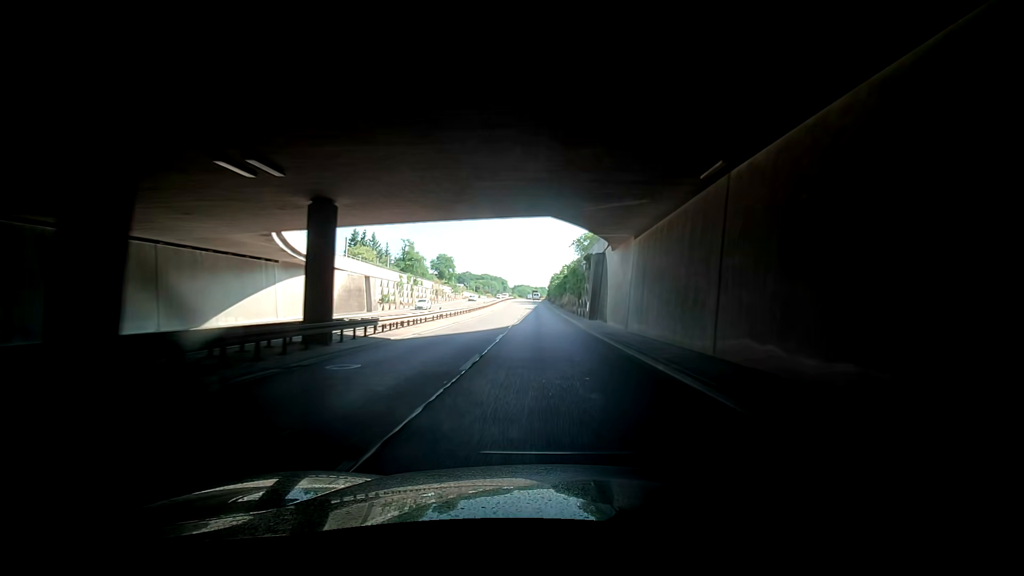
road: trunk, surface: asphalt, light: Day
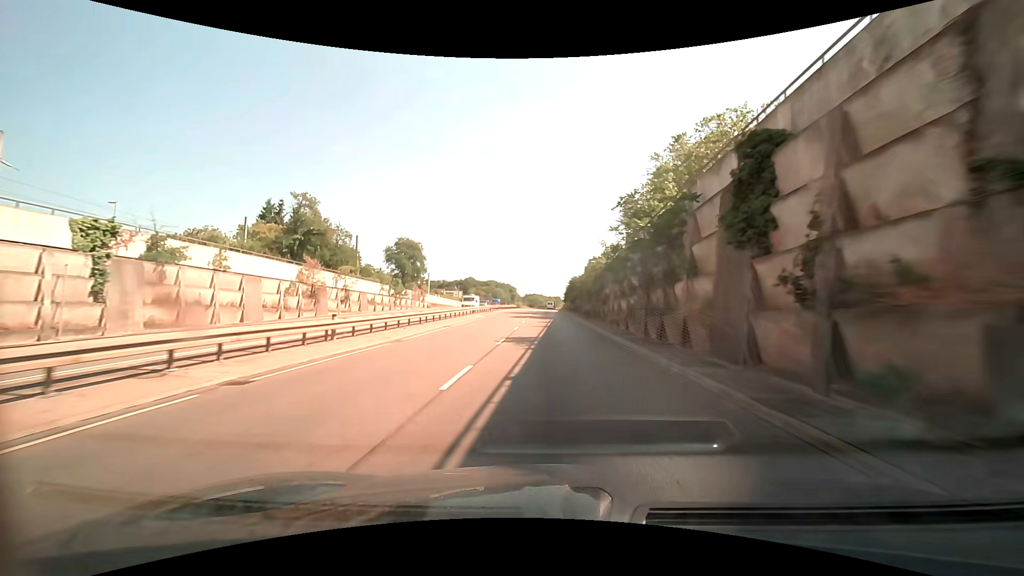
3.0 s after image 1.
(+0.1, +56.5) m; -1°
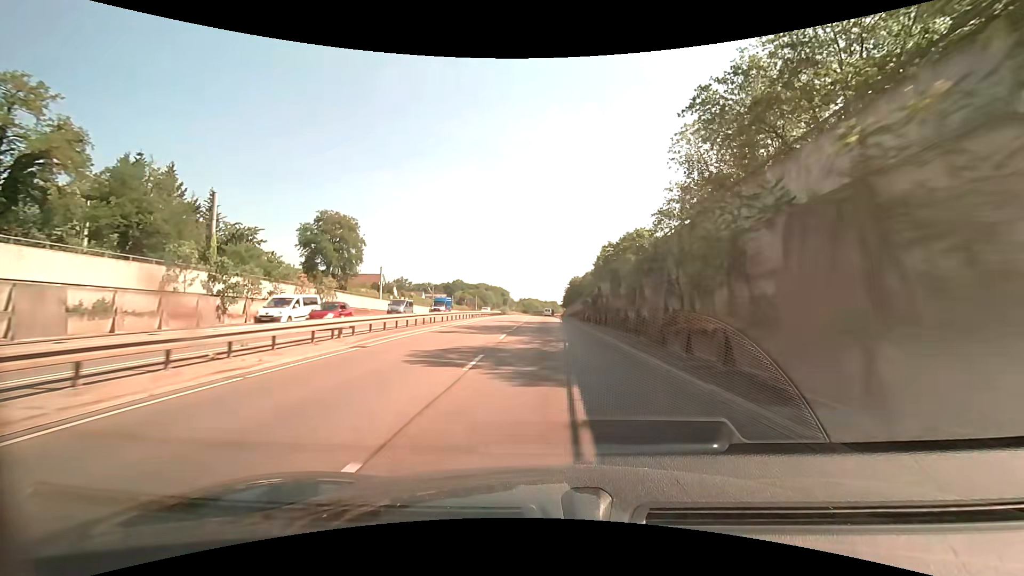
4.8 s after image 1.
(0.0, +33.5) m; 0°
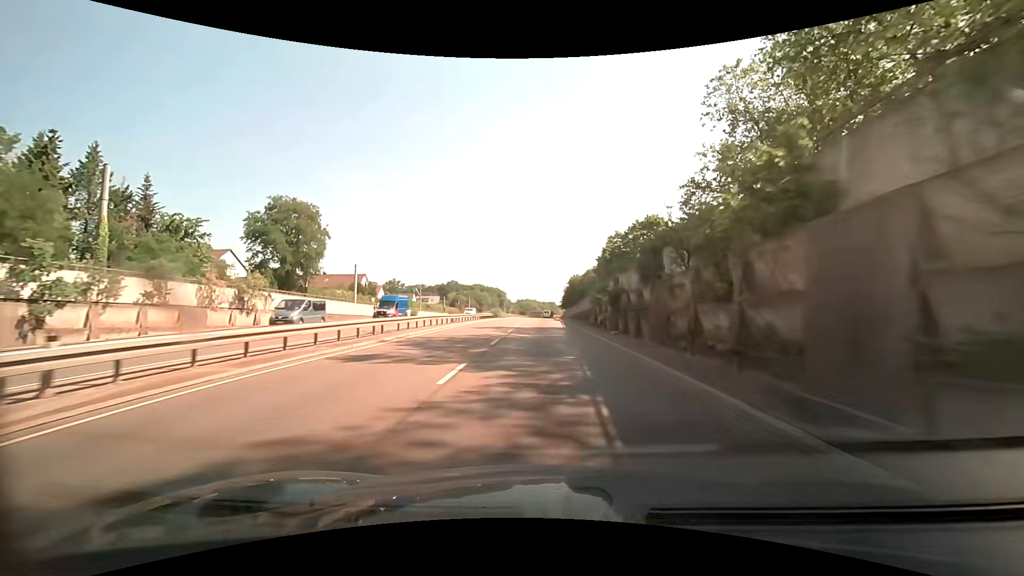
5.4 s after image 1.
(0.0, +11.1) m; +1°
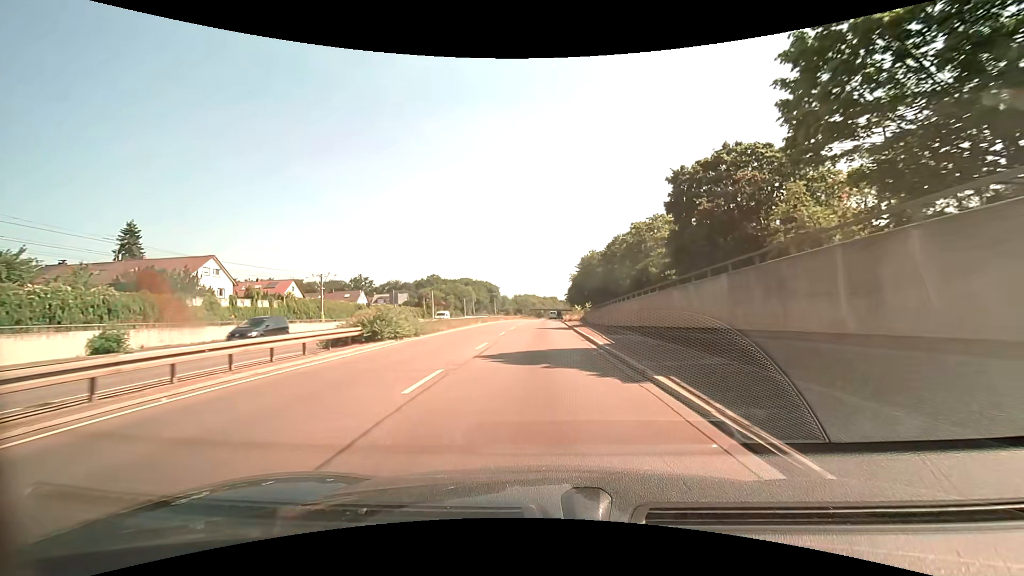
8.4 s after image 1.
(-0.2, +54.2) m; -1°
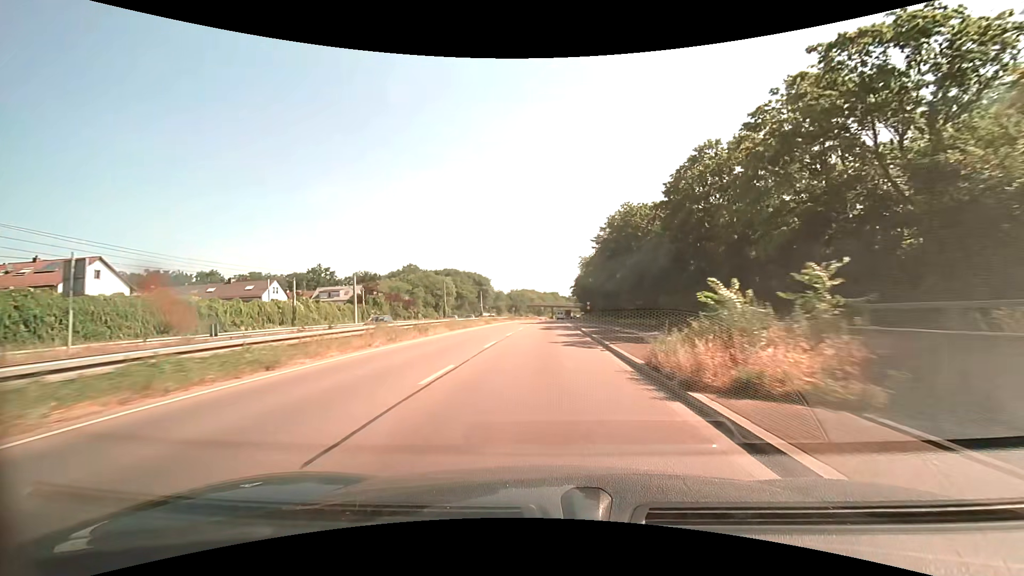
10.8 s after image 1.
(+0.1, +44.4) m; 0°
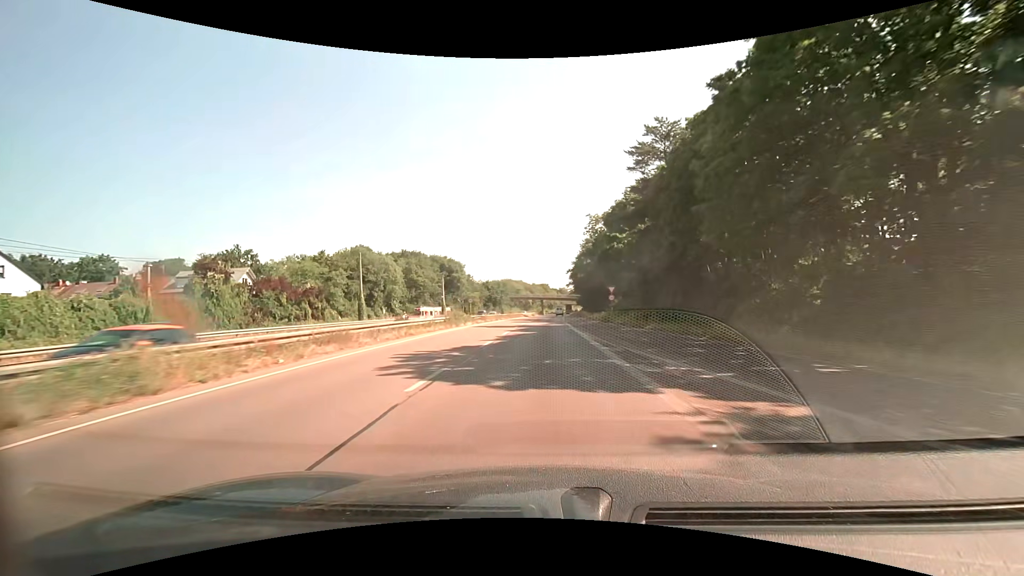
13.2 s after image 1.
(+0.5, +45.5) m; +1°
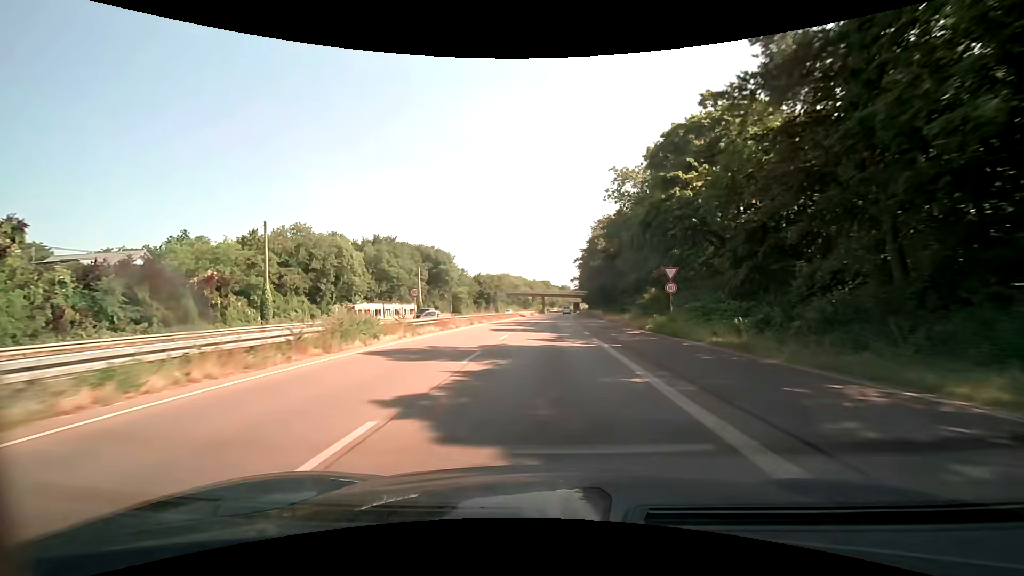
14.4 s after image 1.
(+0.1, +23.0) m; 0°
(0, +10) (0, +20) (0, +30) (0, +40) (+1, +50) (+1, +60) (+1, +70) (+2, +80) (+2, +90) (+3, +100) m
